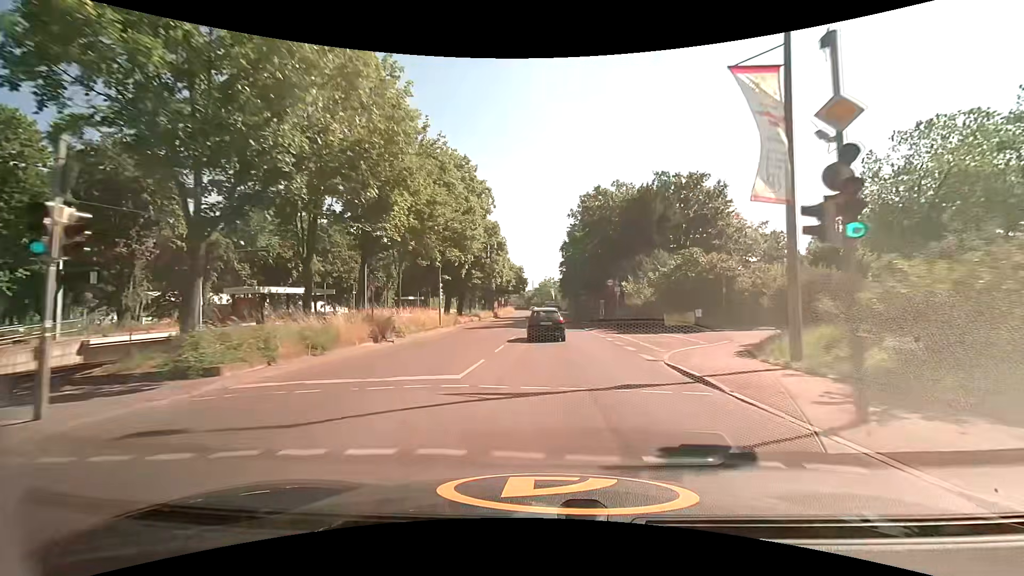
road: secondary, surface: asphalt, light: Day
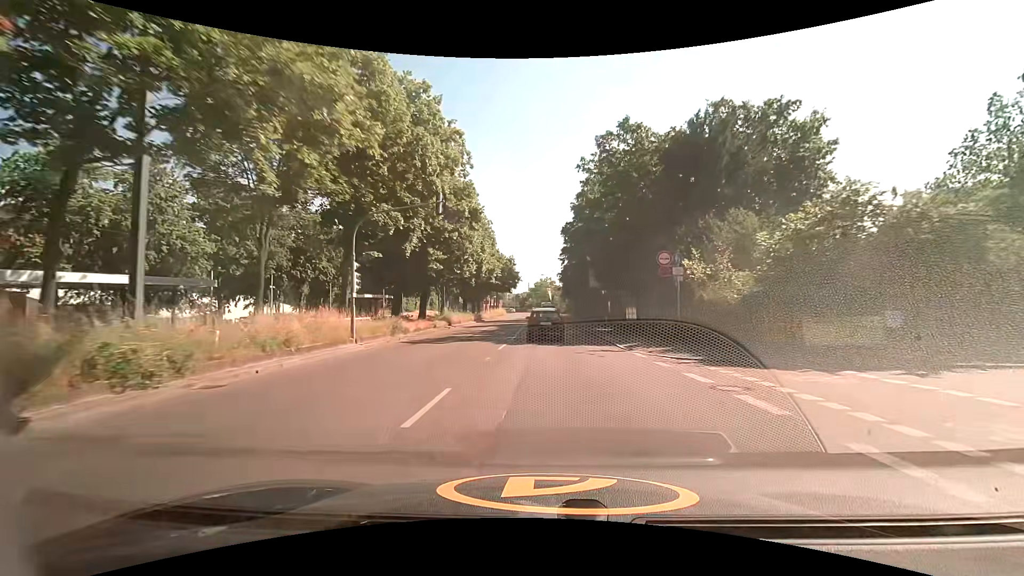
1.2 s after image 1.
(0.0, +17.4) m; 0°
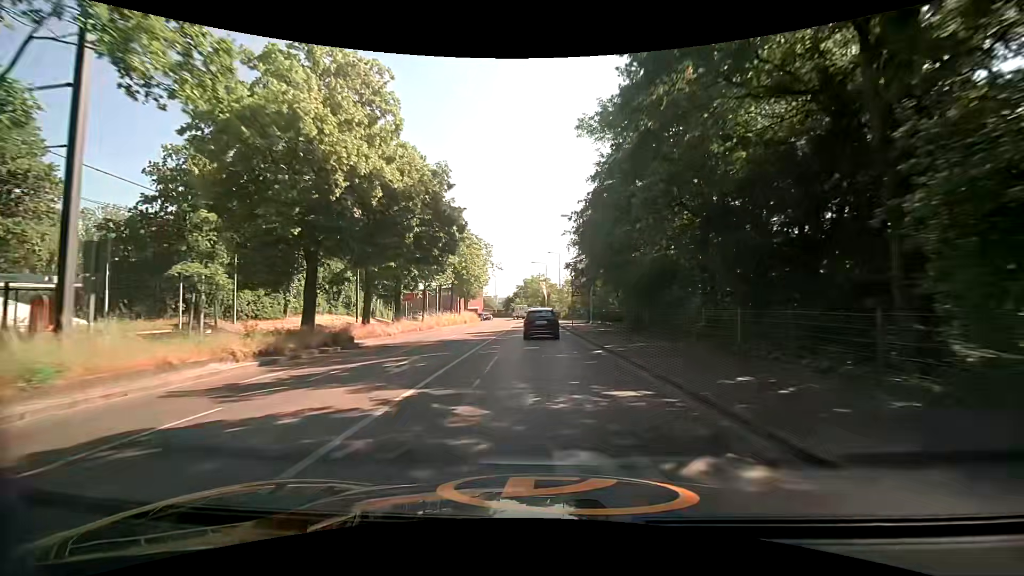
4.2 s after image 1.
(+0.3, +44.6) m; +1°
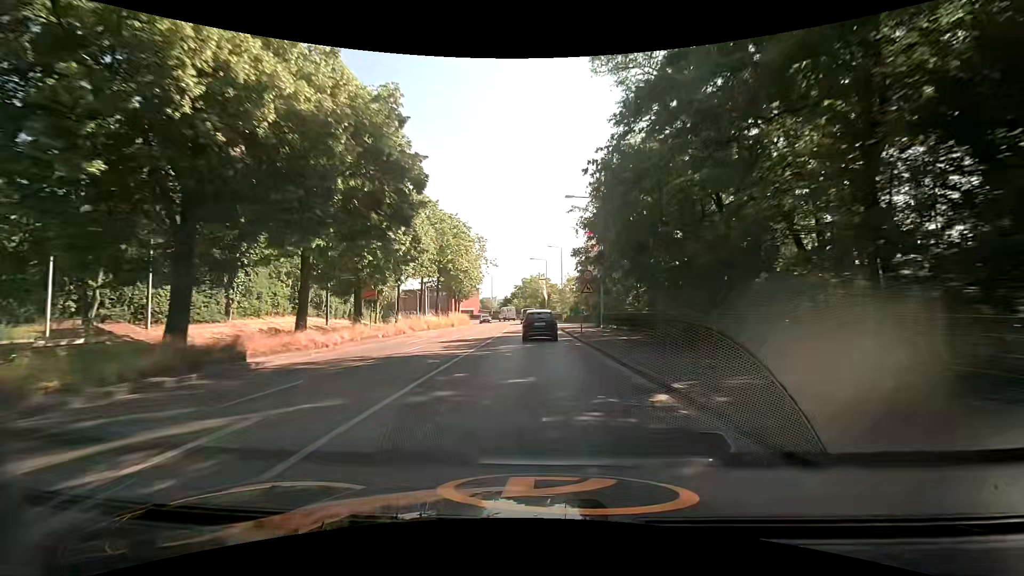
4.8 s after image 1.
(0.0, +8.8) m; -1°
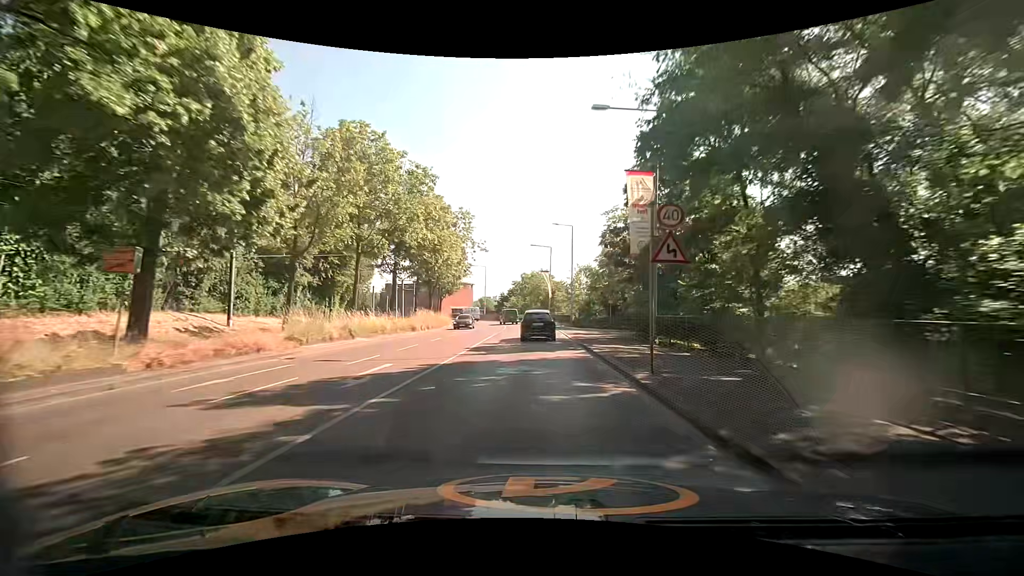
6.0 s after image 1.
(+0.2, +17.8) m; 0°
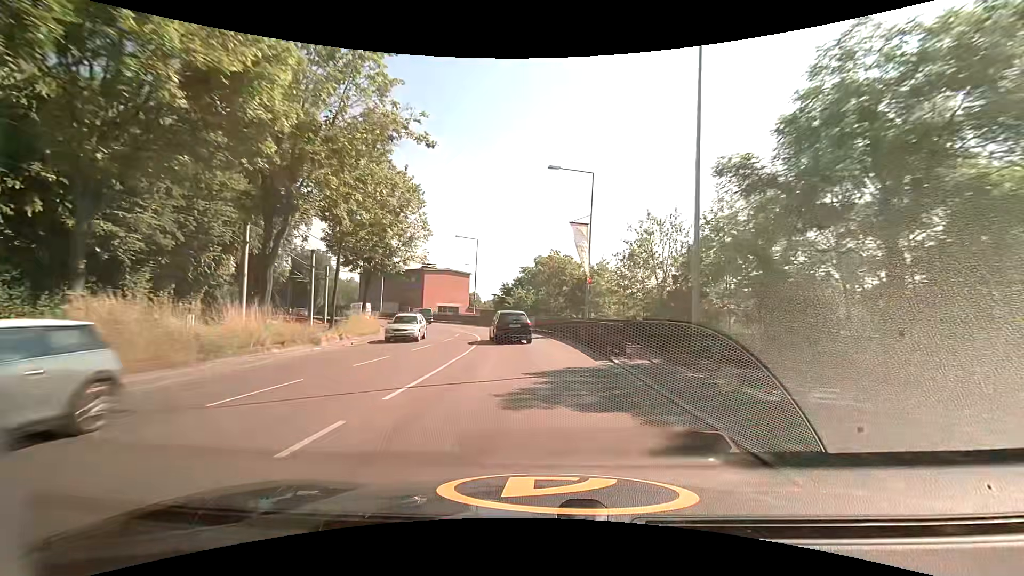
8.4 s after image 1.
(-0.4, +36.6) m; -2°
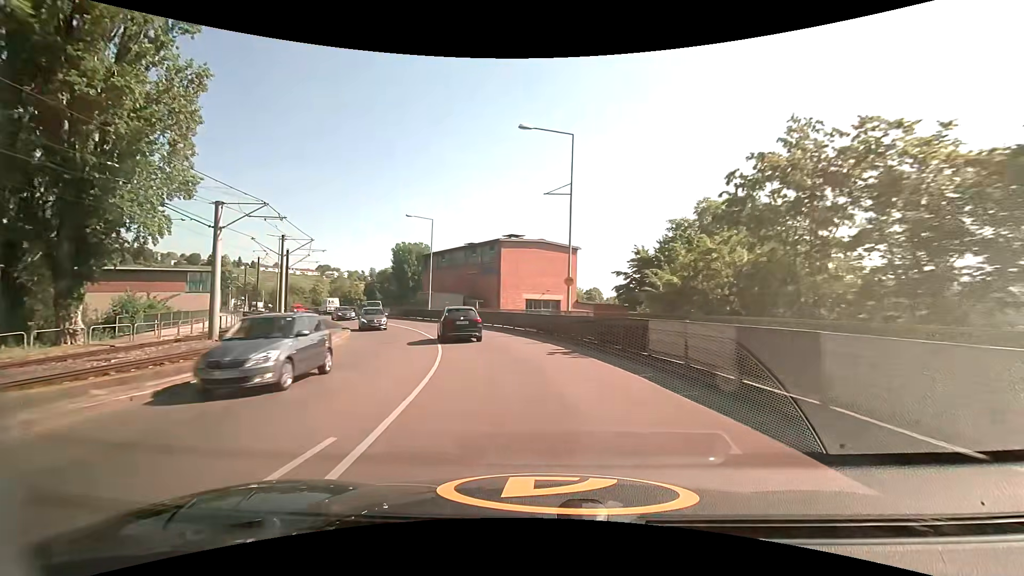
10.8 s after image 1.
(-2.8, +35.6) m; -13°
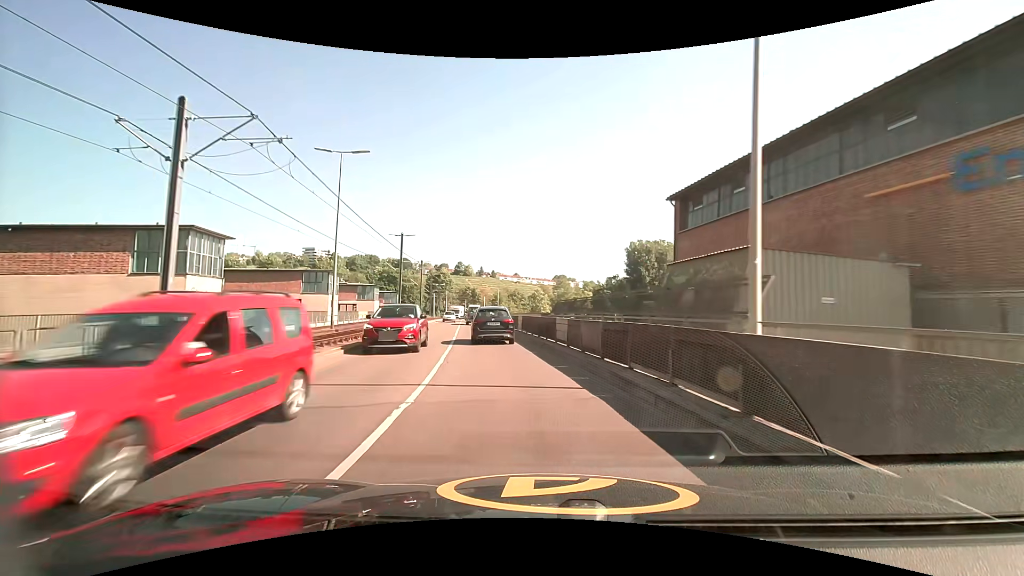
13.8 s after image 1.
(-10.6, +41.9) m; -28°
(0, +10) (-2, +20) (-3, +30) (-5, +40) (-6, +50) (-8, +59) (-9, +69) (-11, +79) (-12, +89) (-14, +99) m
